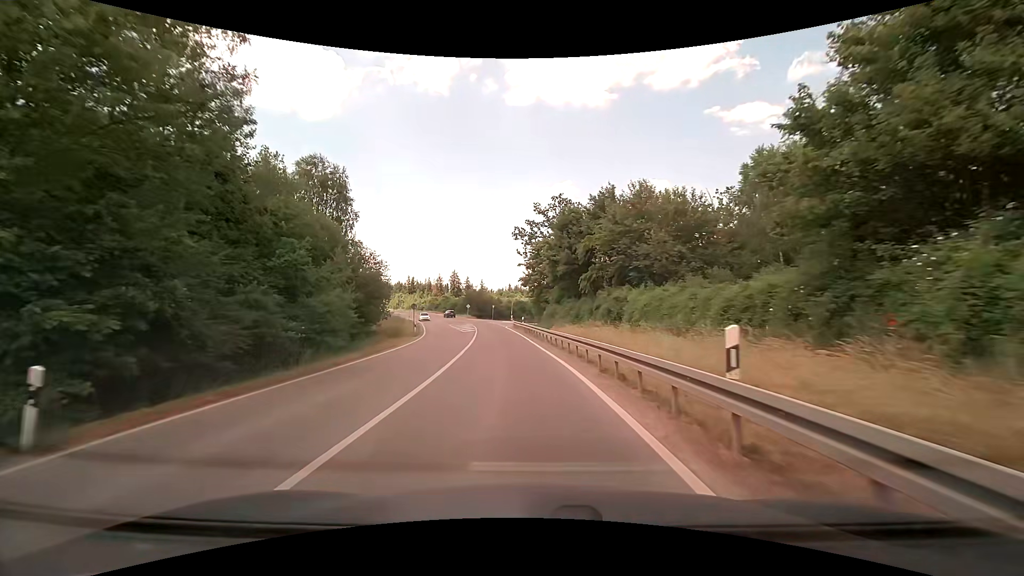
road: tertiary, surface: asphalt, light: Day
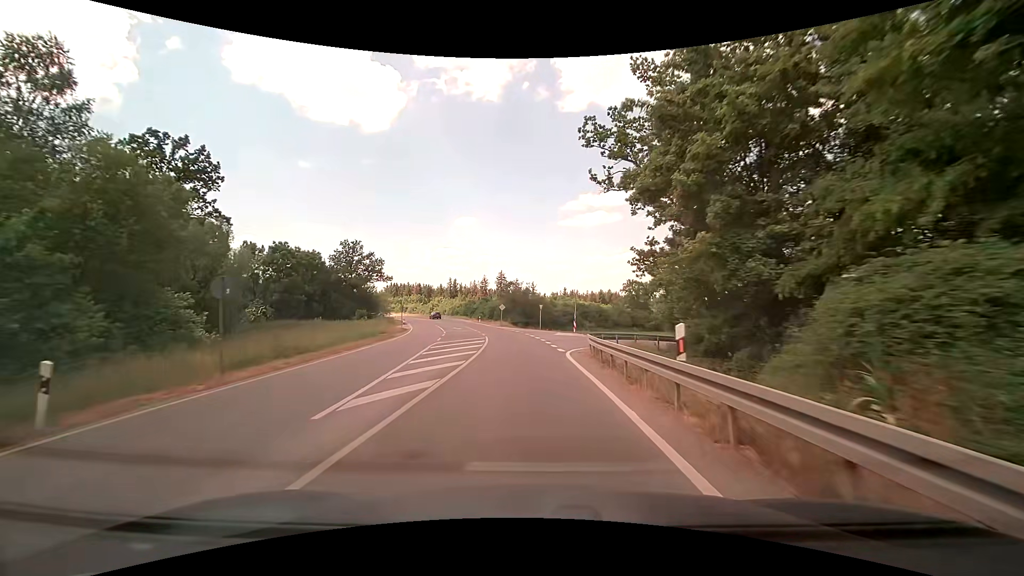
(-2.2, +37.4) m; -6°
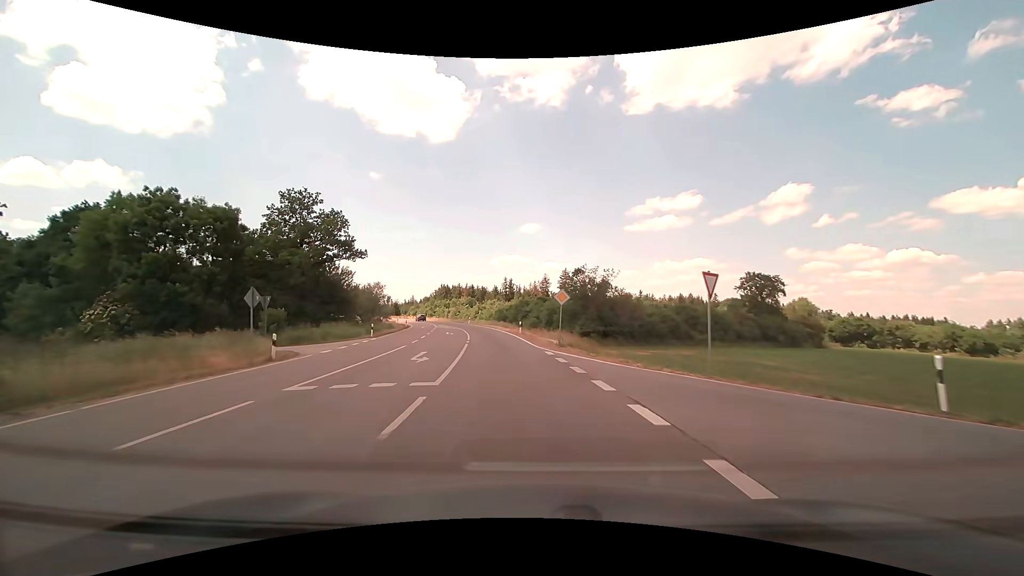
(-2.1, +38.3) m; -7°
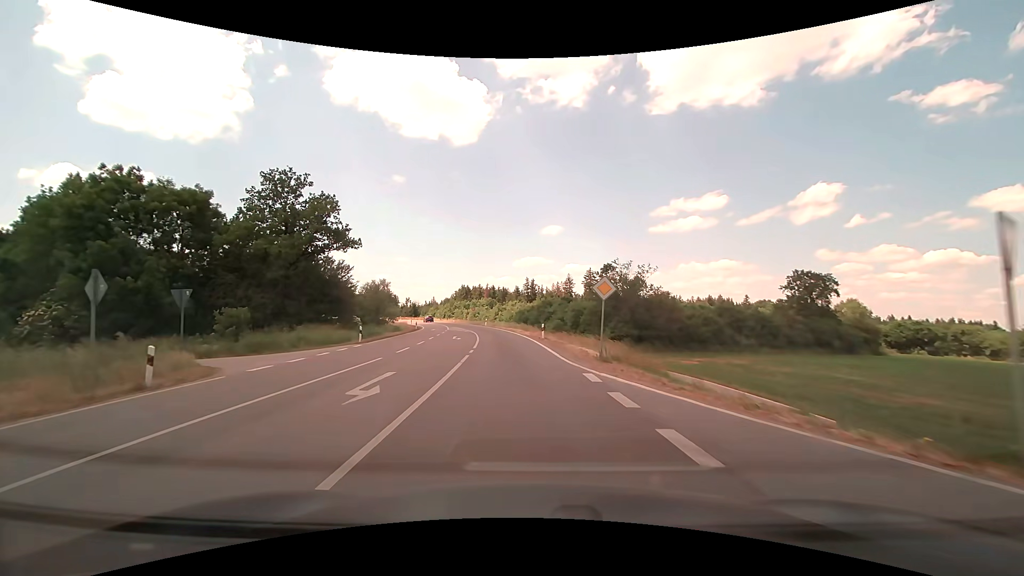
(-0.2, +7.7) m; -3°
(0, +10) (-1, +20) (-2, +30) (-3, +40) (-5, +50) (-7, +60) (-9, +69) (-12, +79) (-15, +88) (-18, +98) m
